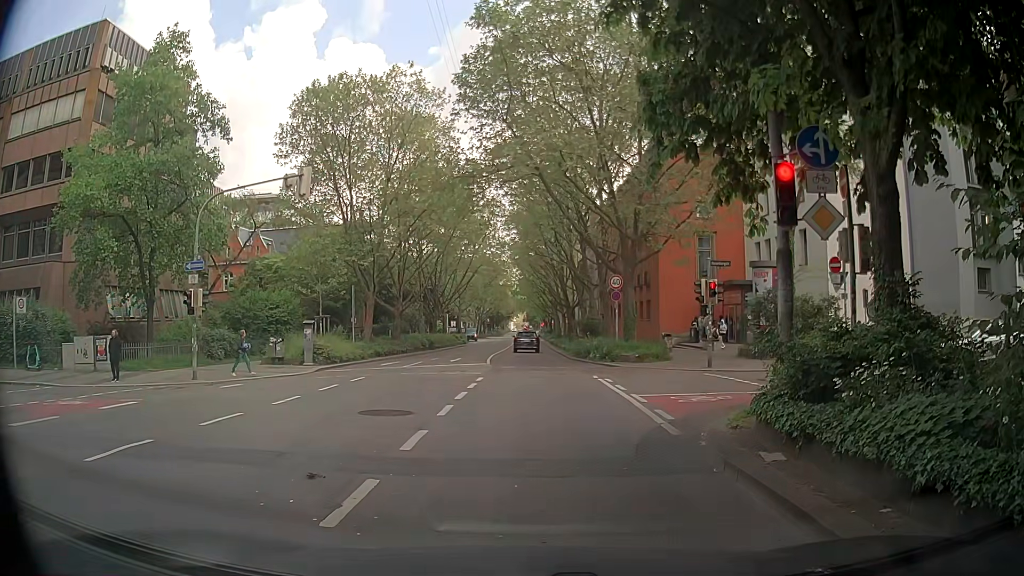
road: secondary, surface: asphalt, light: Day
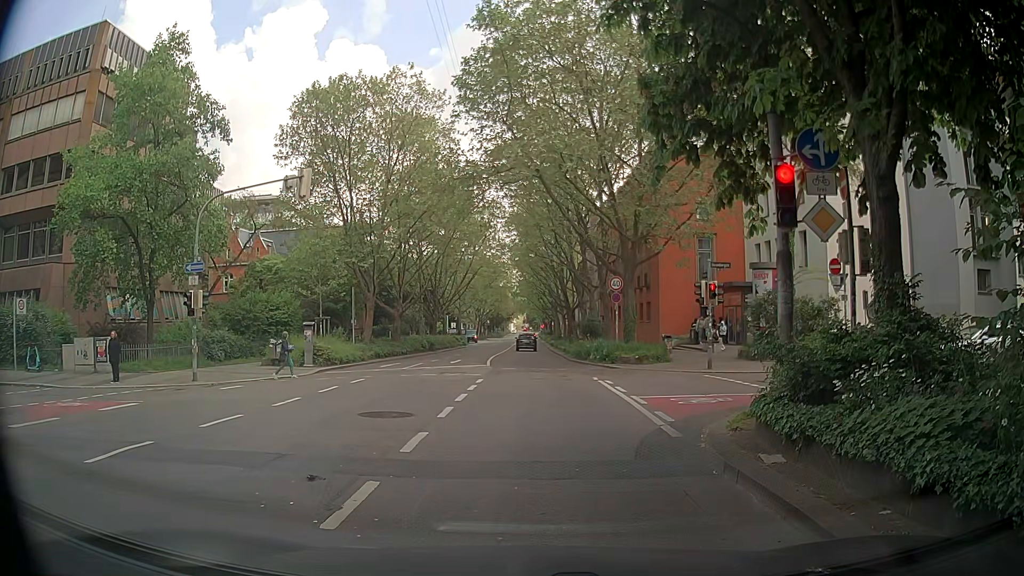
(0.0, +0.1) m; 0°
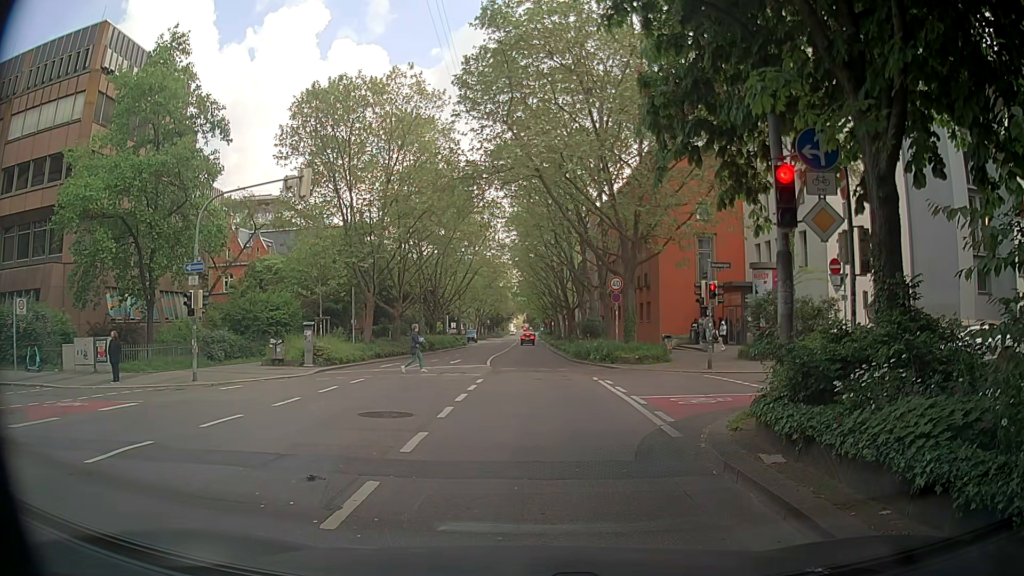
(0.0, 0.0) m; 0°
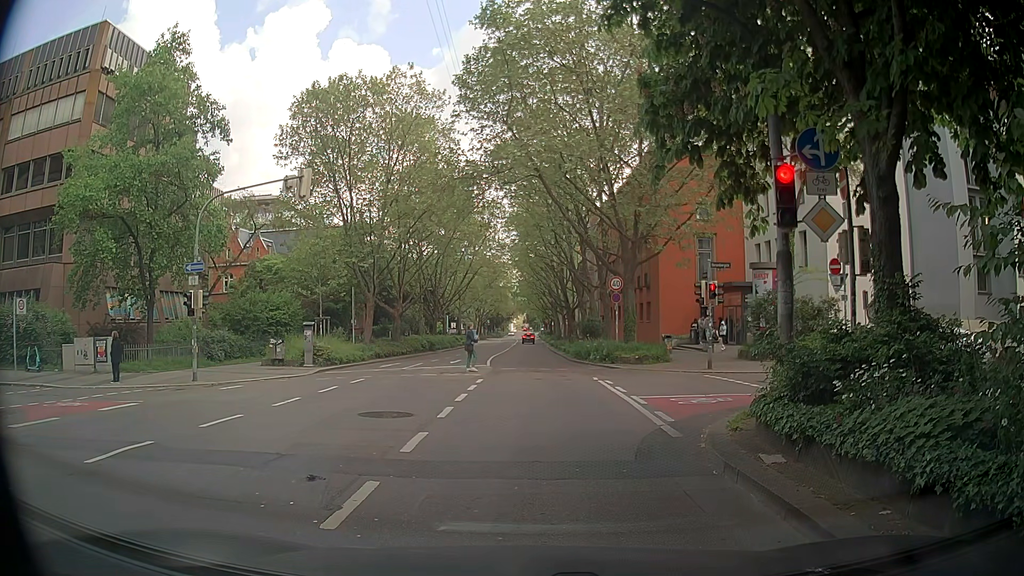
(0.0, 0.0) m; 0°
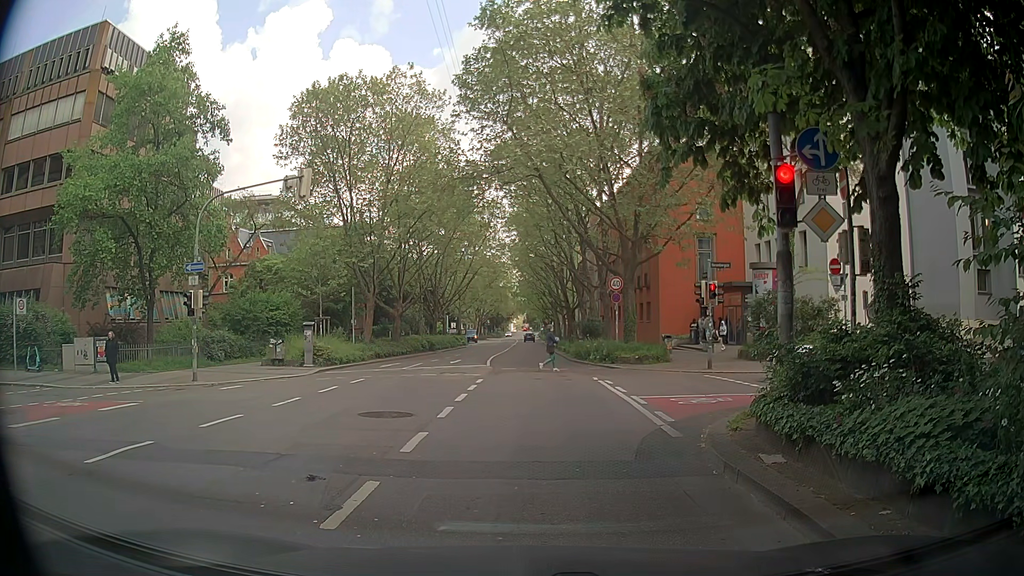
(0.0, 0.0) m; 0°
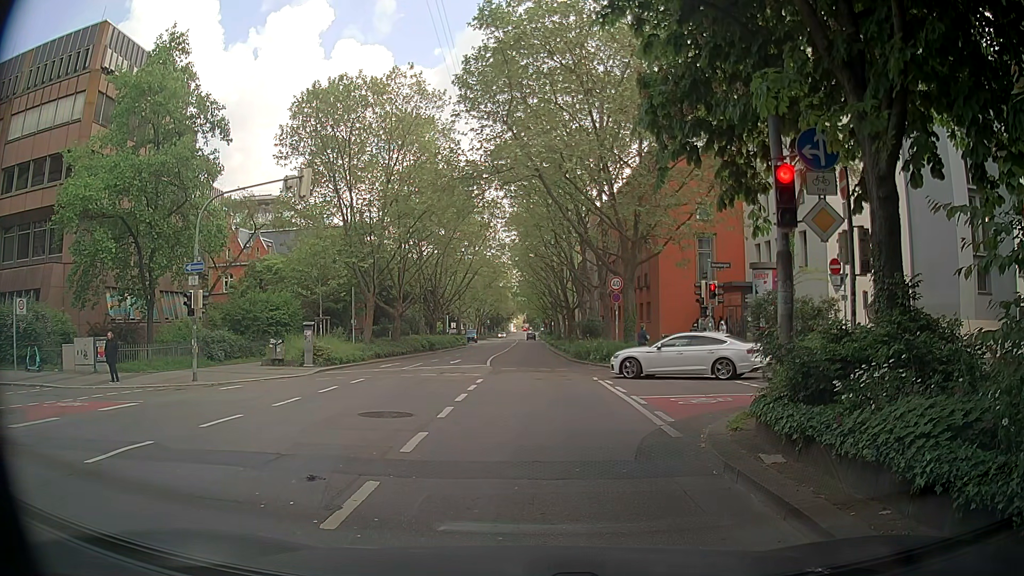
(0.0, 0.0) m; 0°
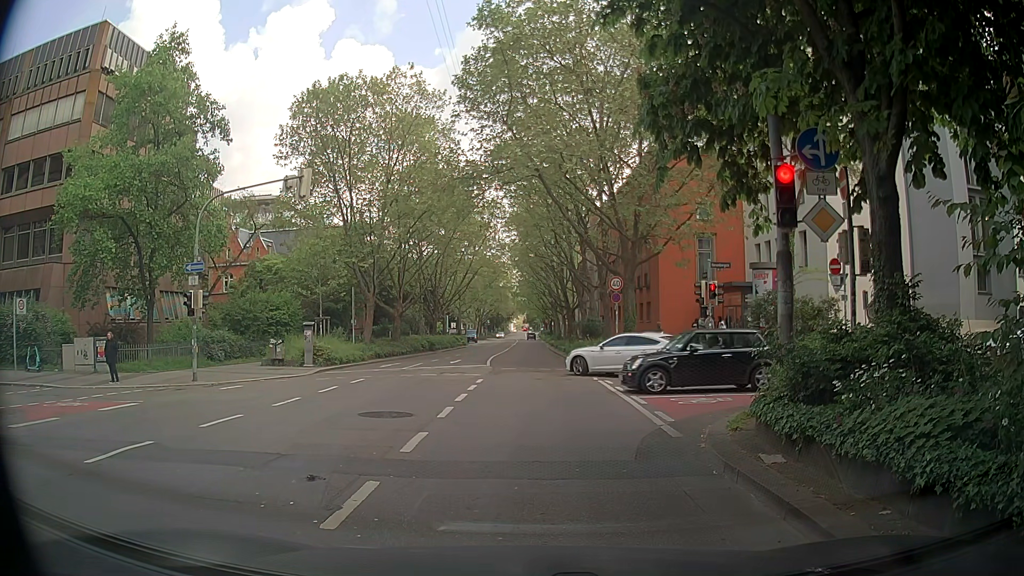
(0.0, 0.0) m; 0°
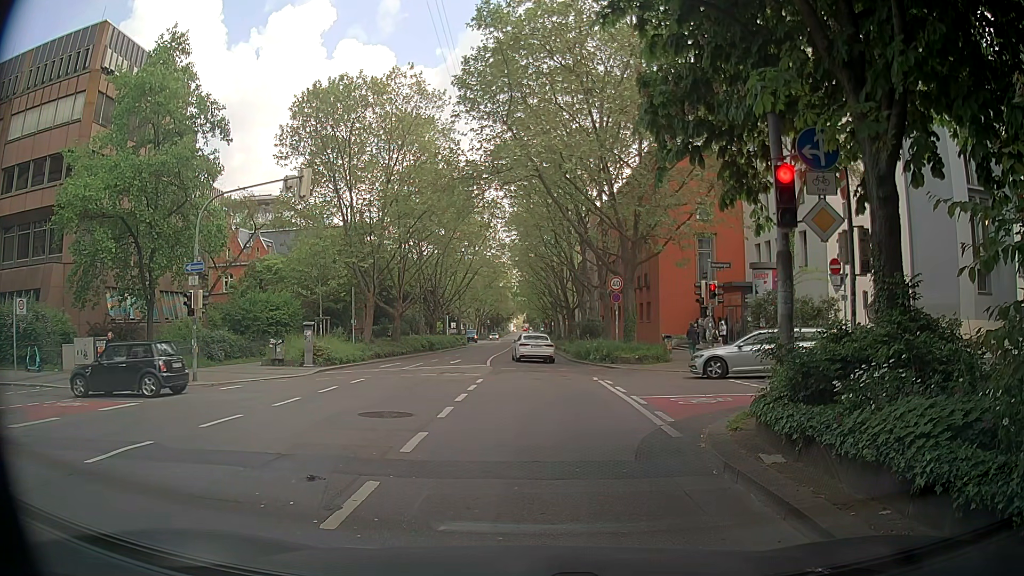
(0.0, 0.0) m; 0°
(0, +10) (0, +20) (0, +30) (0, +40) (0, +50) (-1, +60) (-1, +70) (-1, +80) (-1, +90) (-1, +100) m
